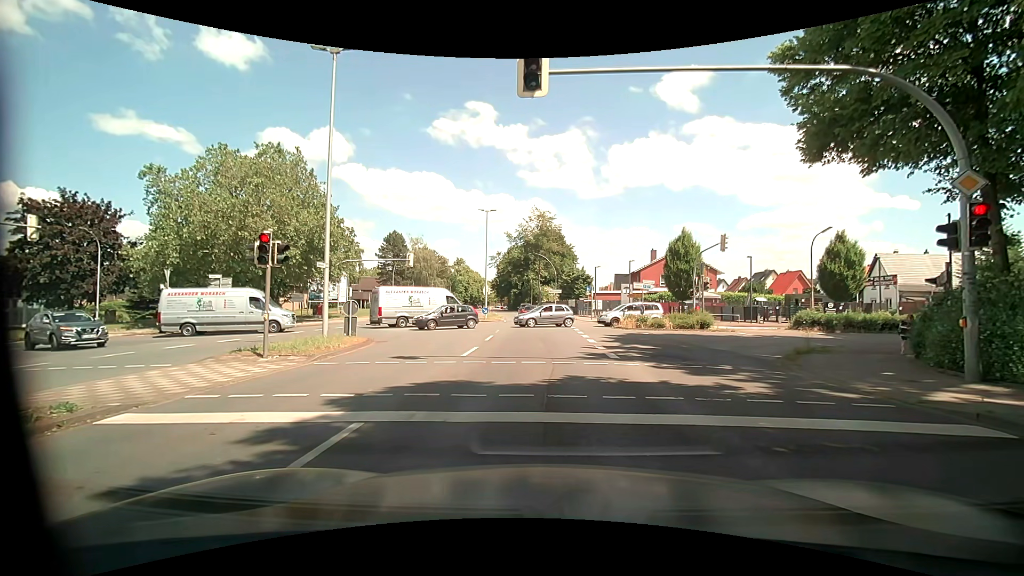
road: primary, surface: asphalt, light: Day
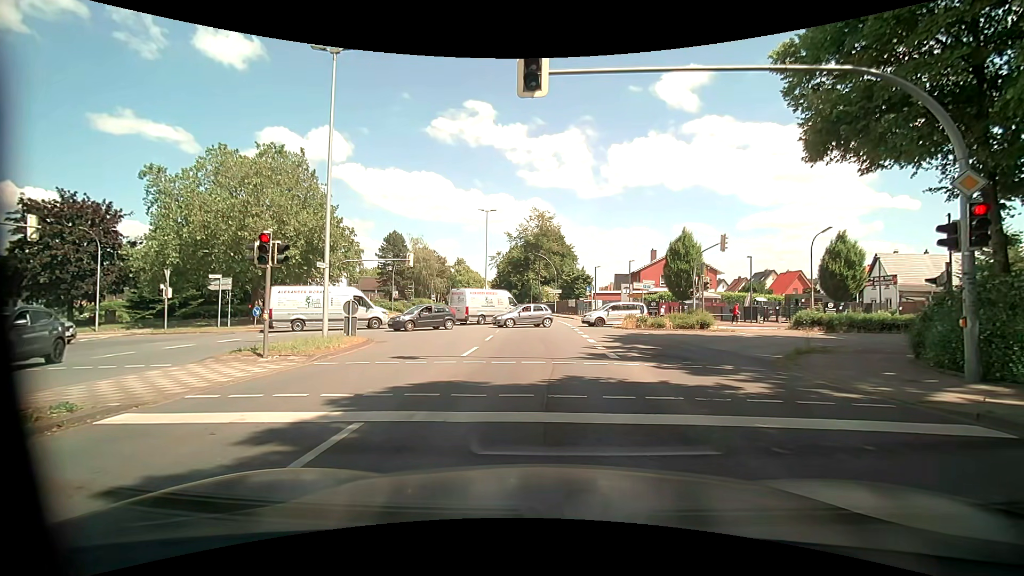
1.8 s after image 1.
(0.0, 0.0) m; 0°
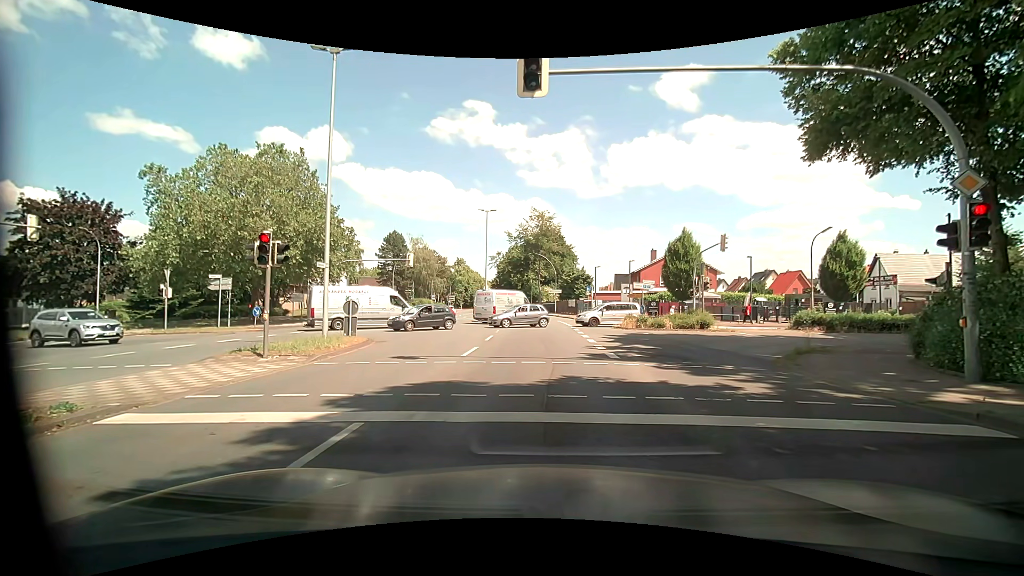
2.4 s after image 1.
(0.0, 0.0) m; 0°
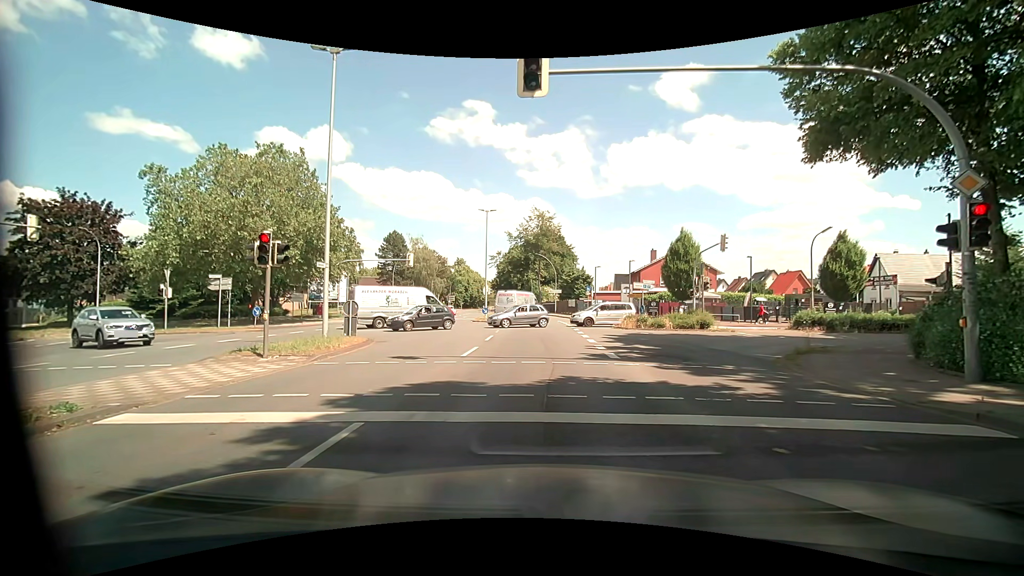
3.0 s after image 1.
(0.0, 0.0) m; 0°
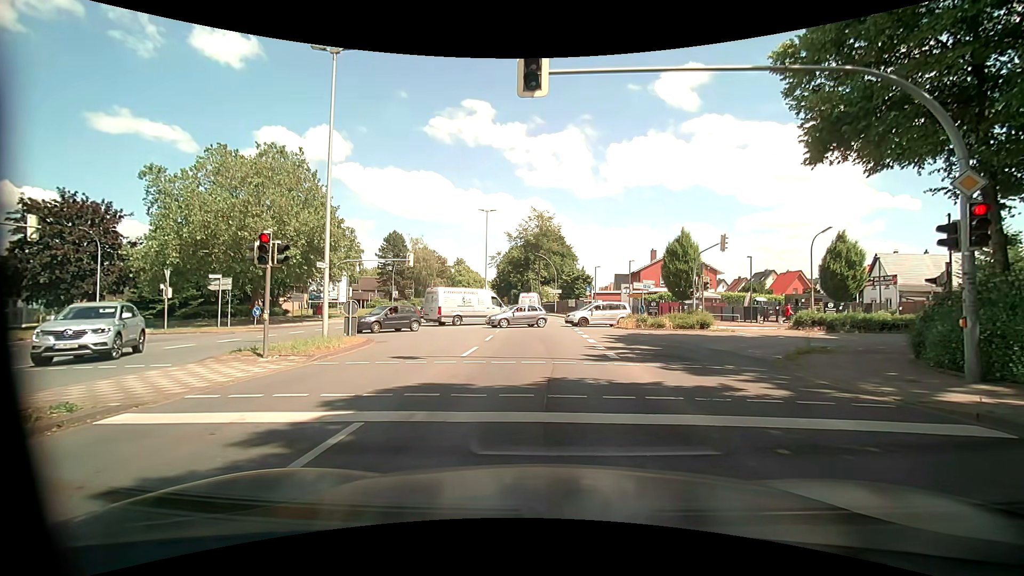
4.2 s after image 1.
(0.0, 0.0) m; 0°
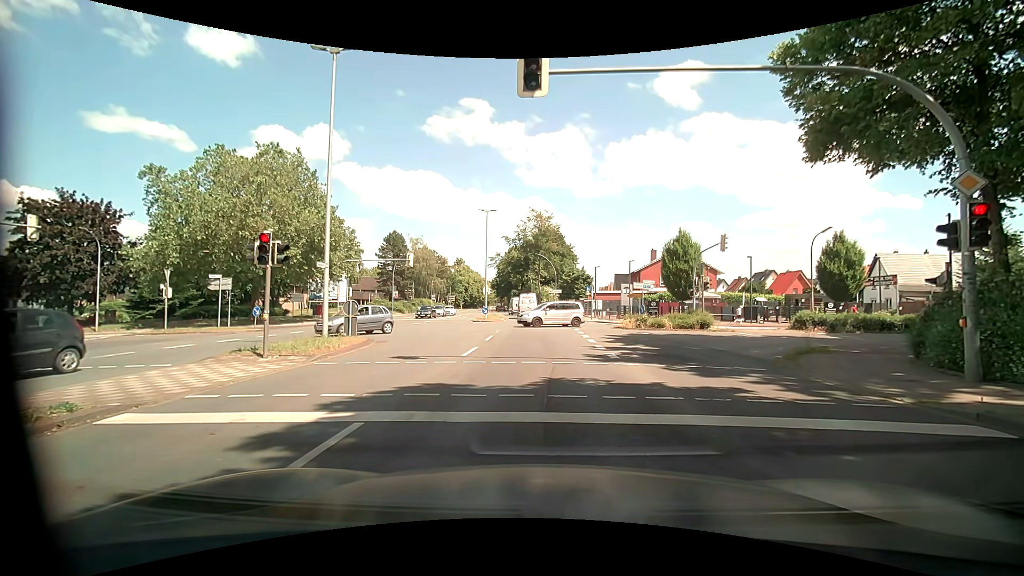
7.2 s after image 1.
(0.0, 0.0) m; 0°
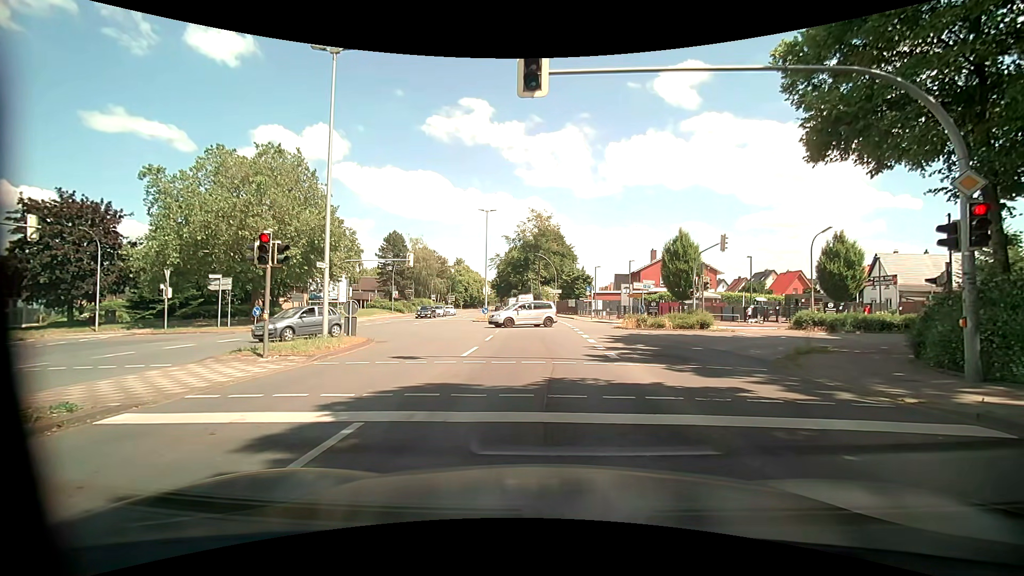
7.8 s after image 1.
(0.0, 0.0) m; 0°
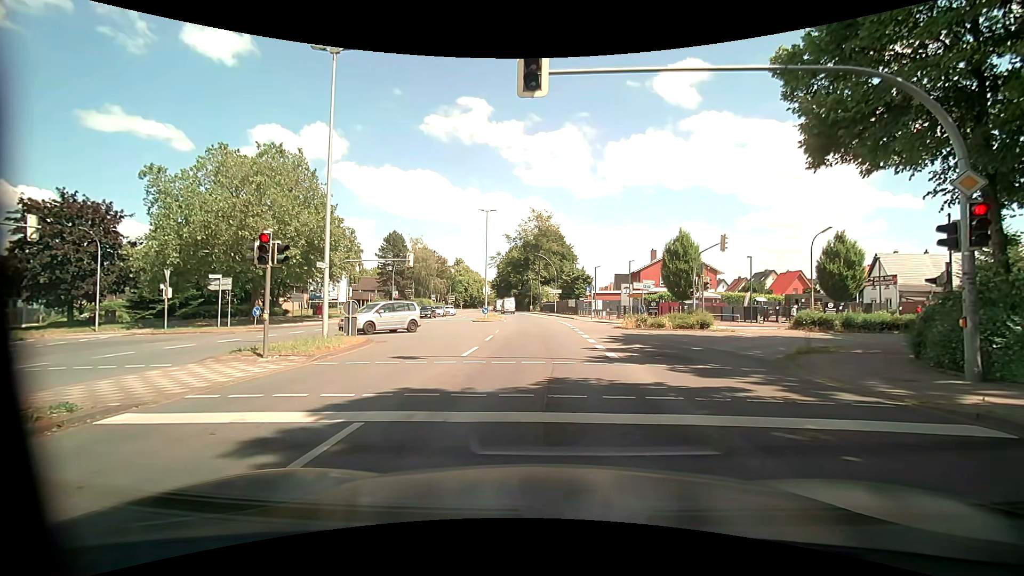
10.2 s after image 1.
(0.0, 0.0) m; 0°
